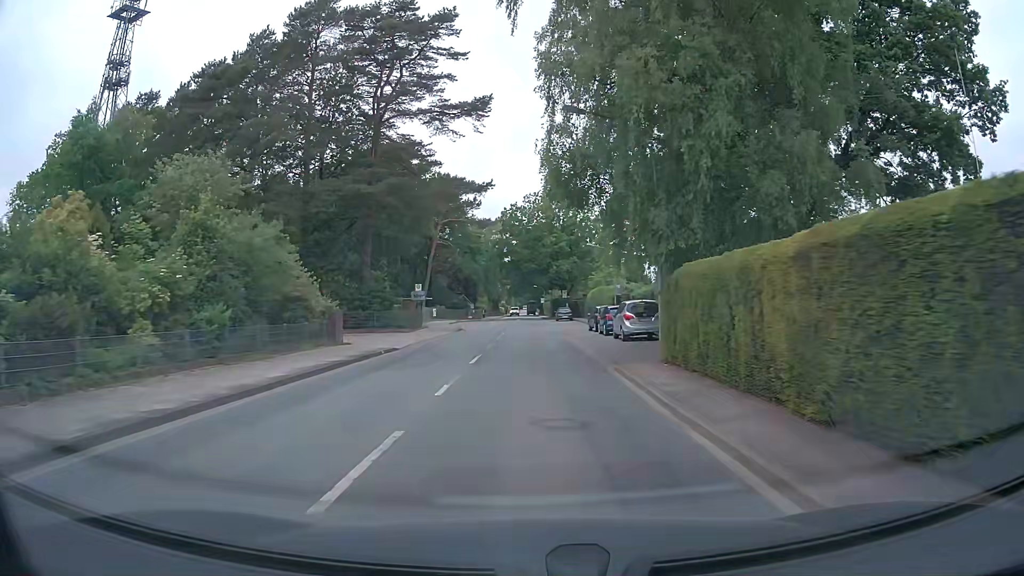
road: tertiary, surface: asphalt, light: Day
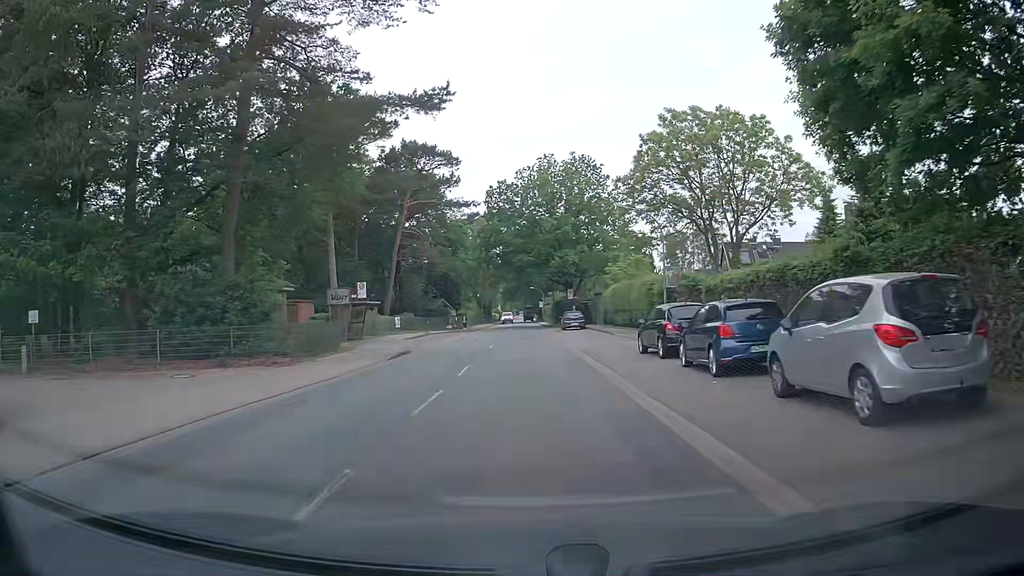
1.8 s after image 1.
(0.0, +20.2) m; 0°
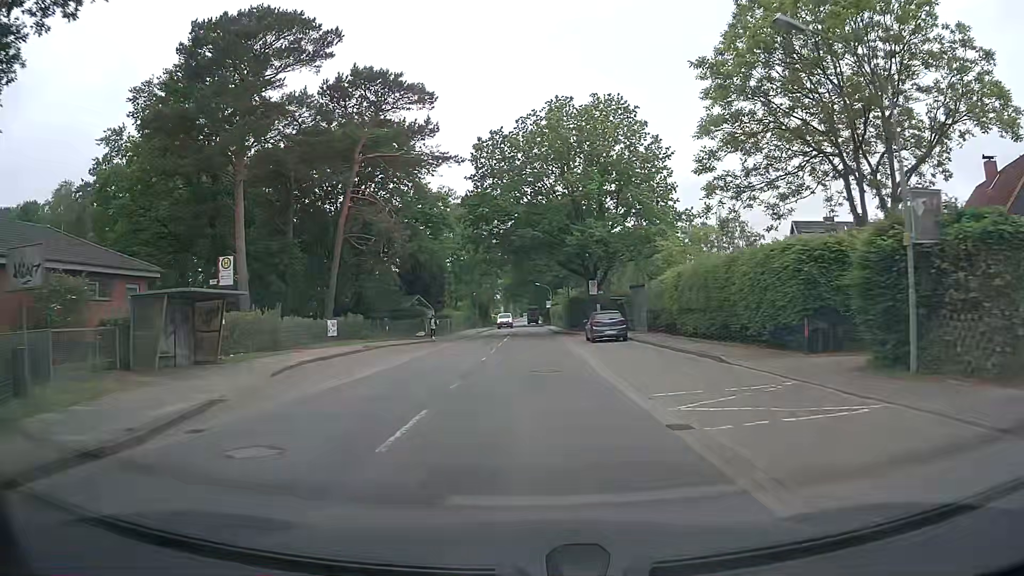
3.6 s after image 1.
(-0.2, +20.7) m; -1°
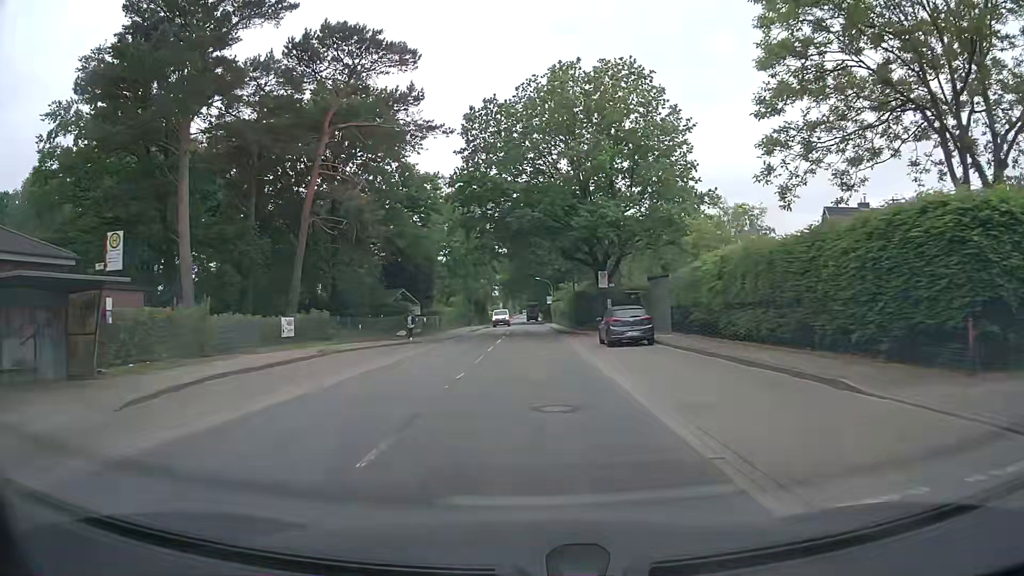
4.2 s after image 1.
(0.0, +7.1) m; 0°
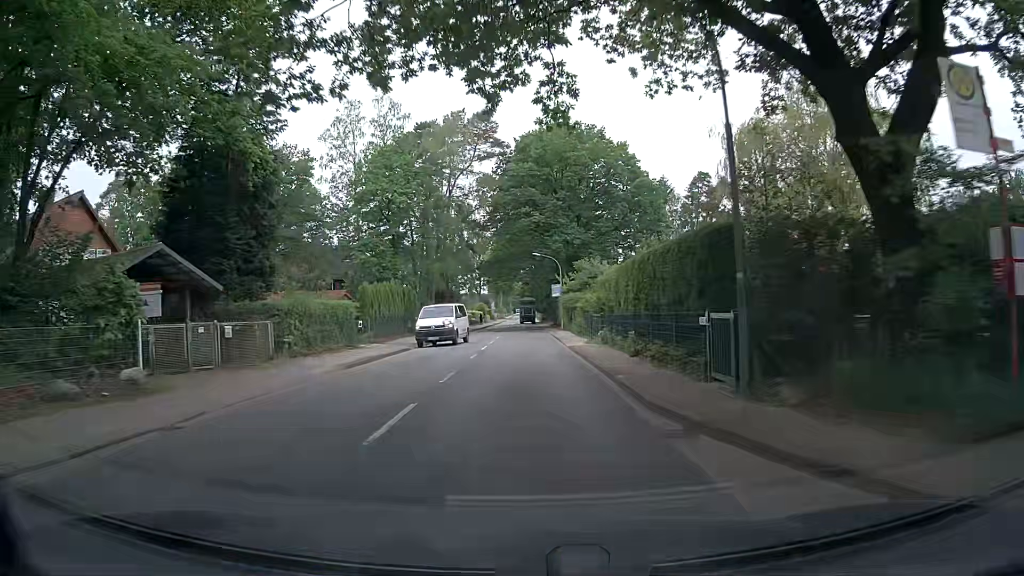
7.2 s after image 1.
(+0.2, +36.3) m; +1°
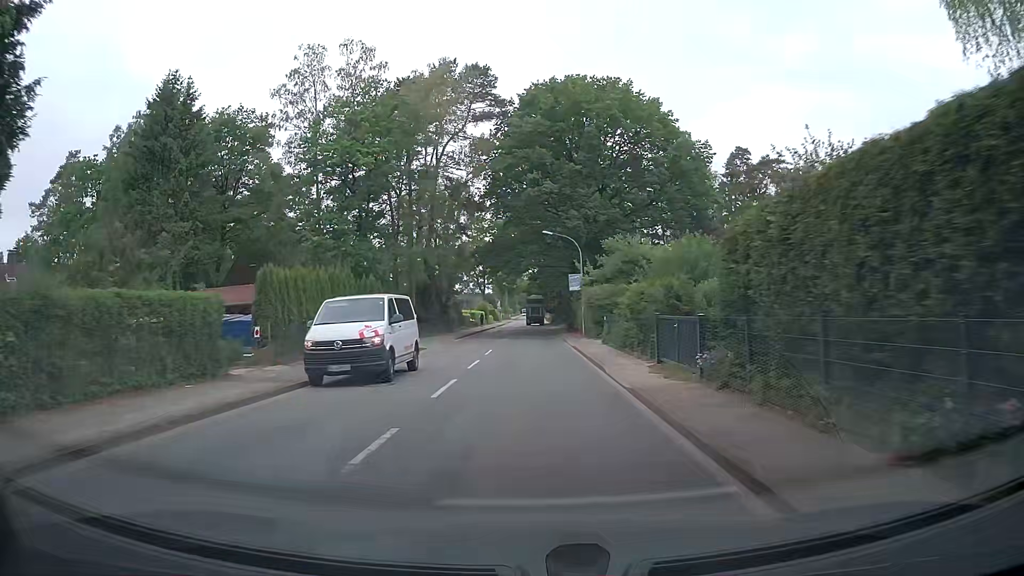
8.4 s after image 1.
(-0.2, +14.3) m; 0°
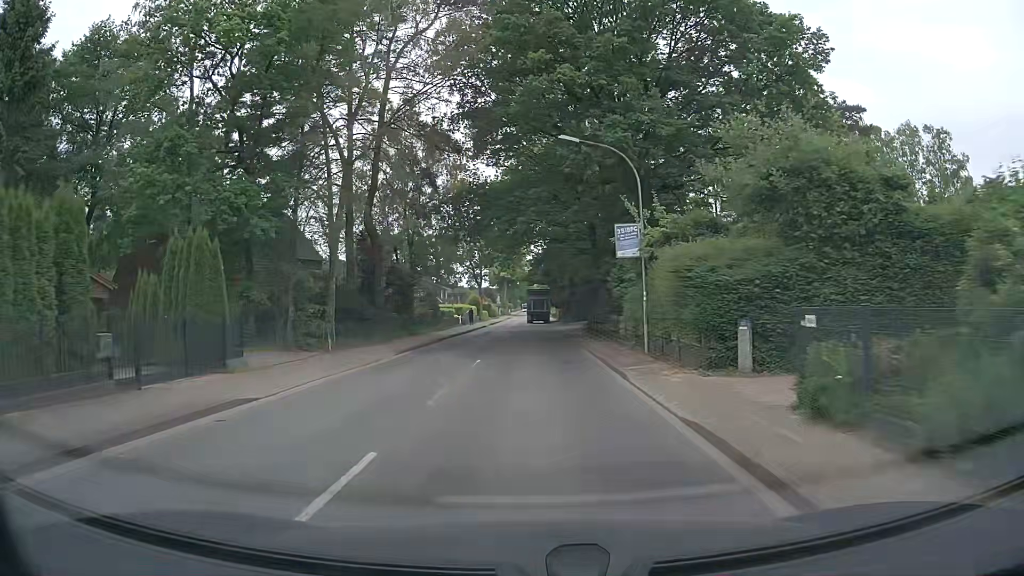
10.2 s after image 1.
(-0.3, +20.1) m; -1°
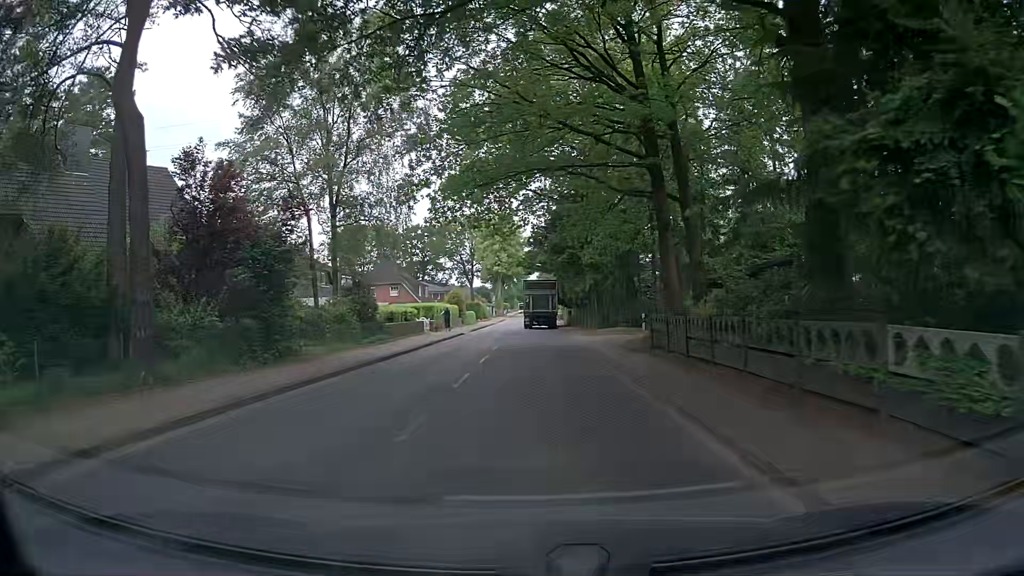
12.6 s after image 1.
(+0.1, +22.0) m; +1°
